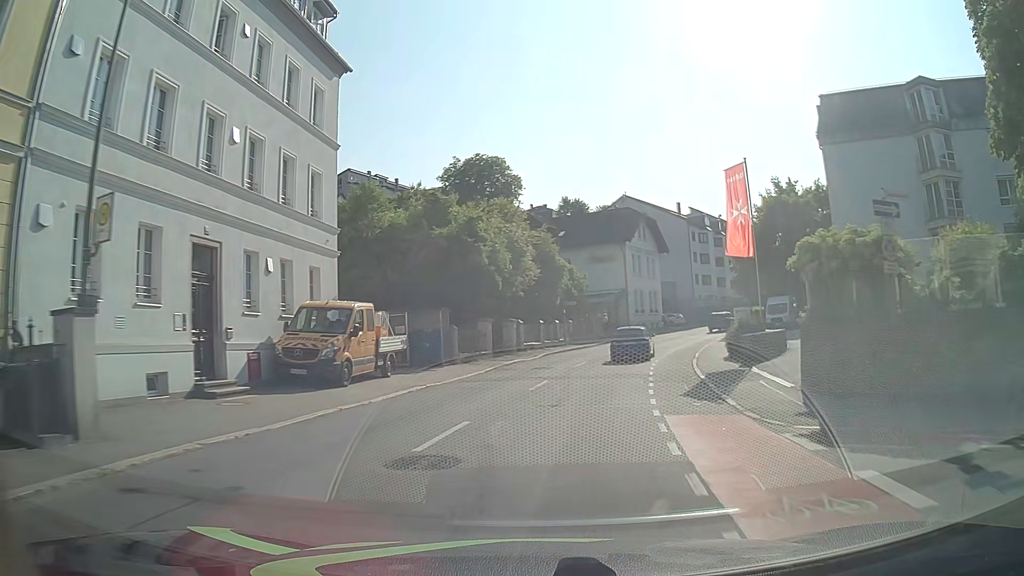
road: tertiary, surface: asphalt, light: Day
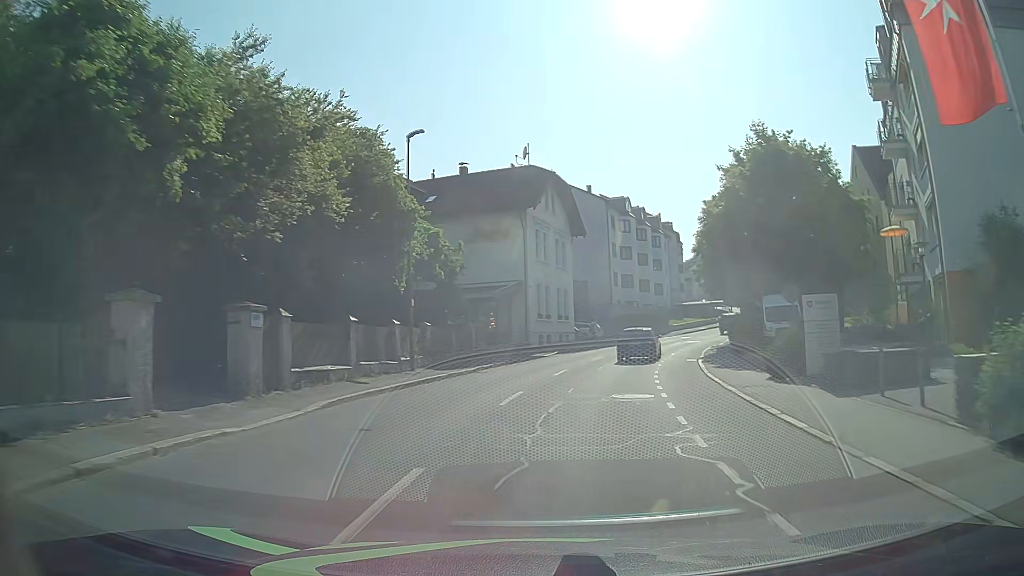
(+1.8, +21.9) m; +9°
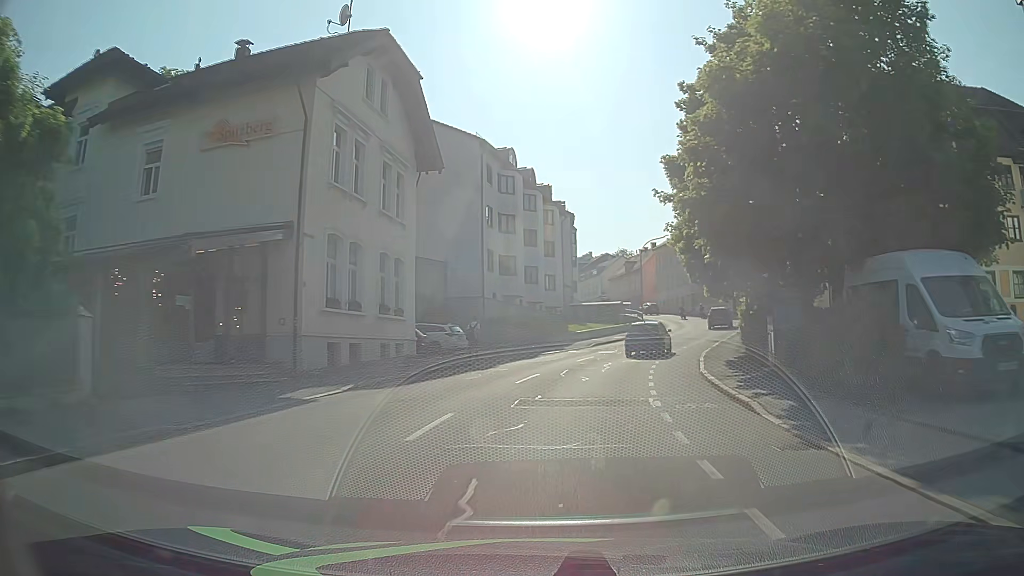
(+2.3, +22.1) m; +11°
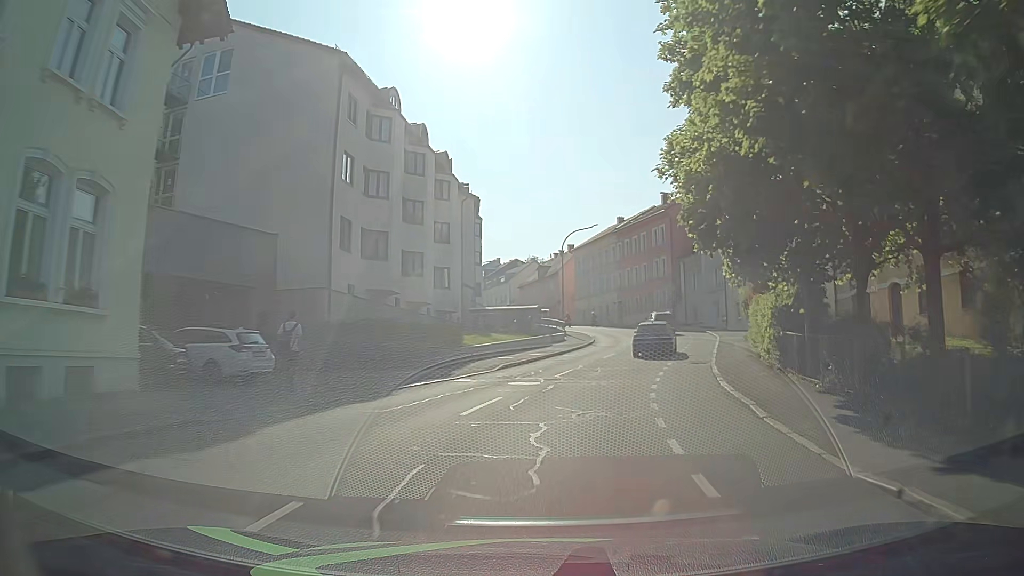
(+1.1, +14.8) m; +8°
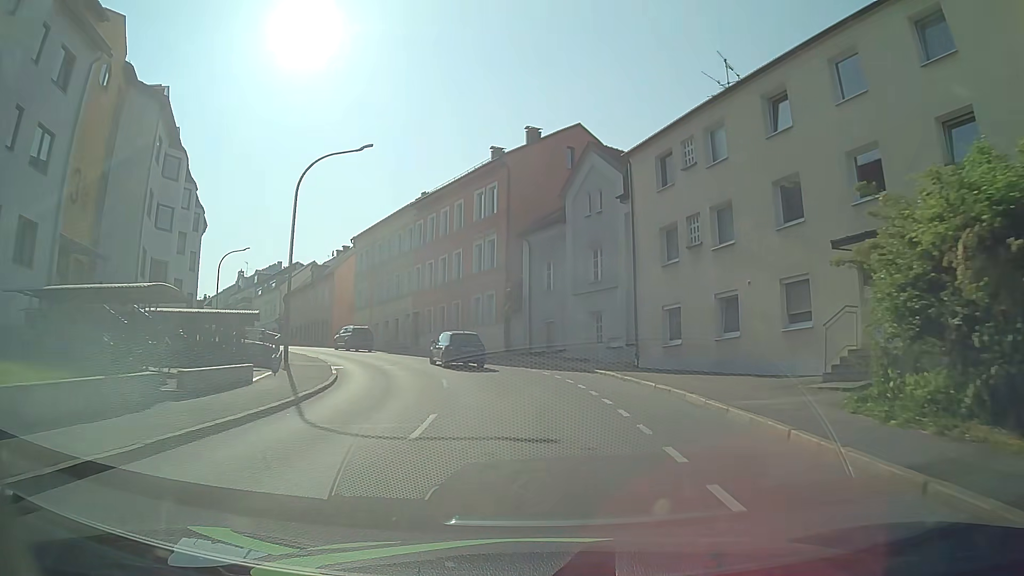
(+4.0, +28.5) m; +17°
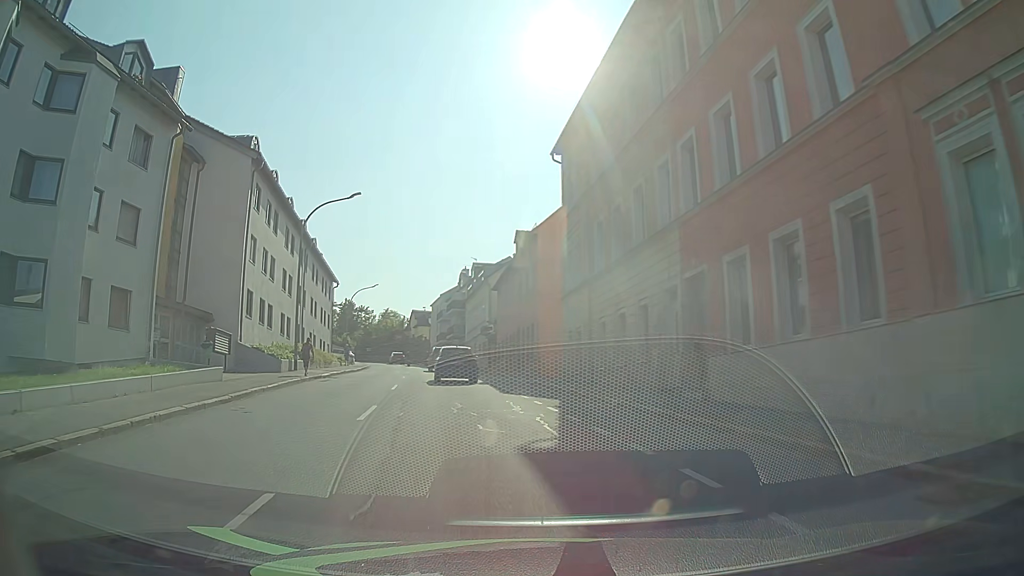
(-4.3, +33.5) m; -23°
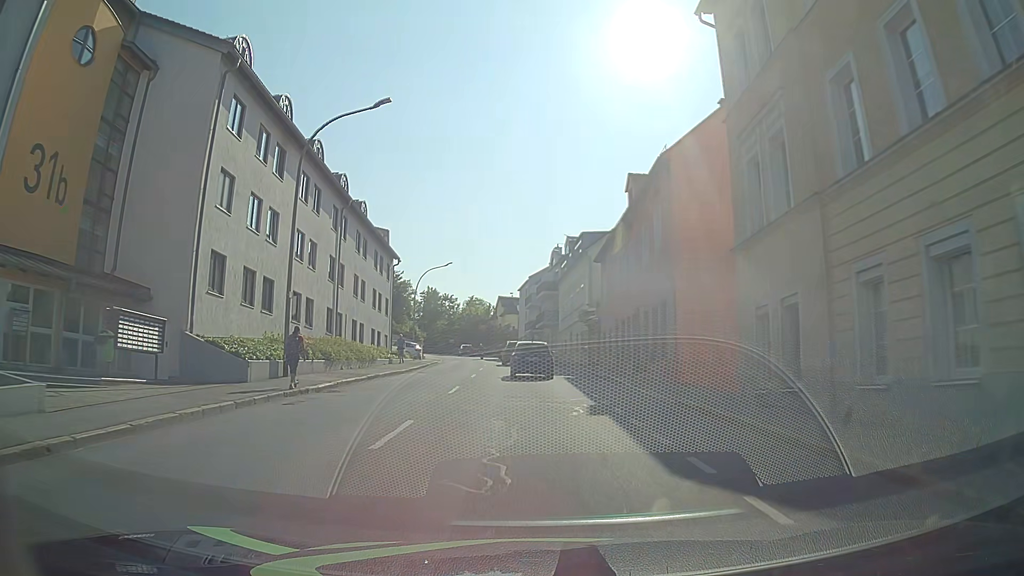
(-1.3, +13.0) m; -10°
(0, +10) (0, +20) (0, +30) (-1, +40) (-1, +50) (-2, +60) (-3, +70) (-5, +80) (-6, +90) (-9, +99) m
